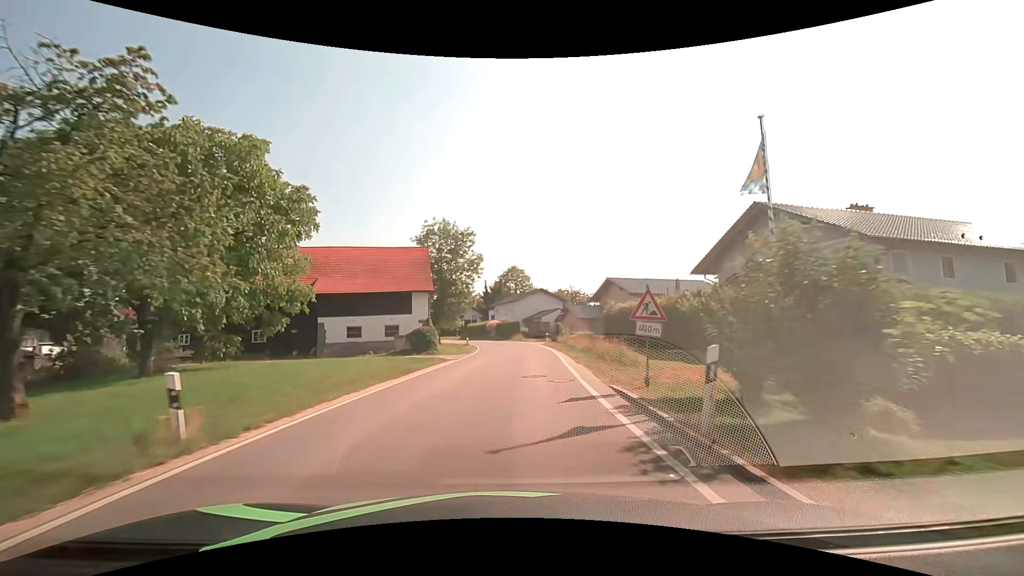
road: tertiary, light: Day
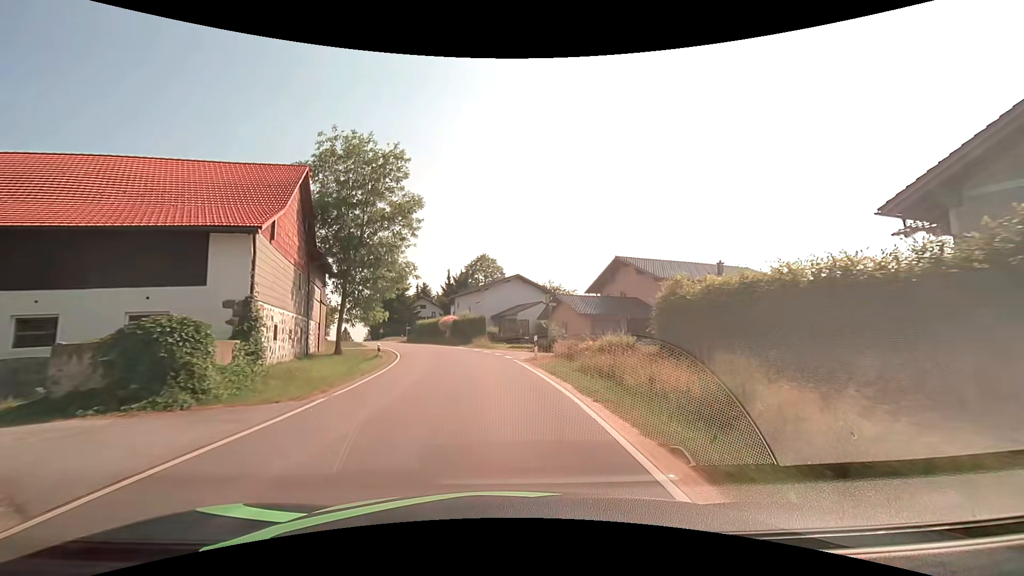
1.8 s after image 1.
(+1.1, +21.9) m; +4°
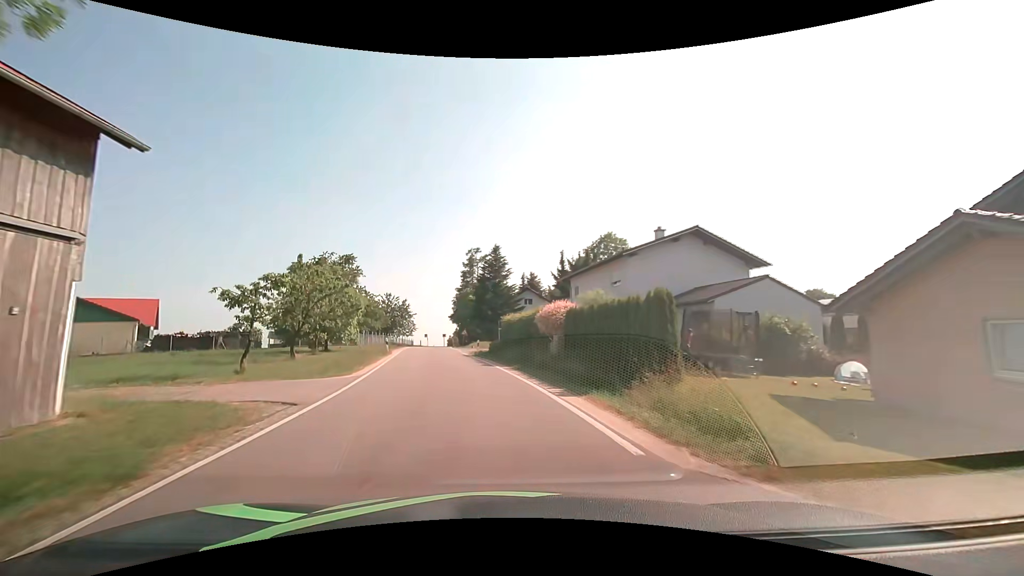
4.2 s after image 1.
(-2.6, +29.3) m; -13°
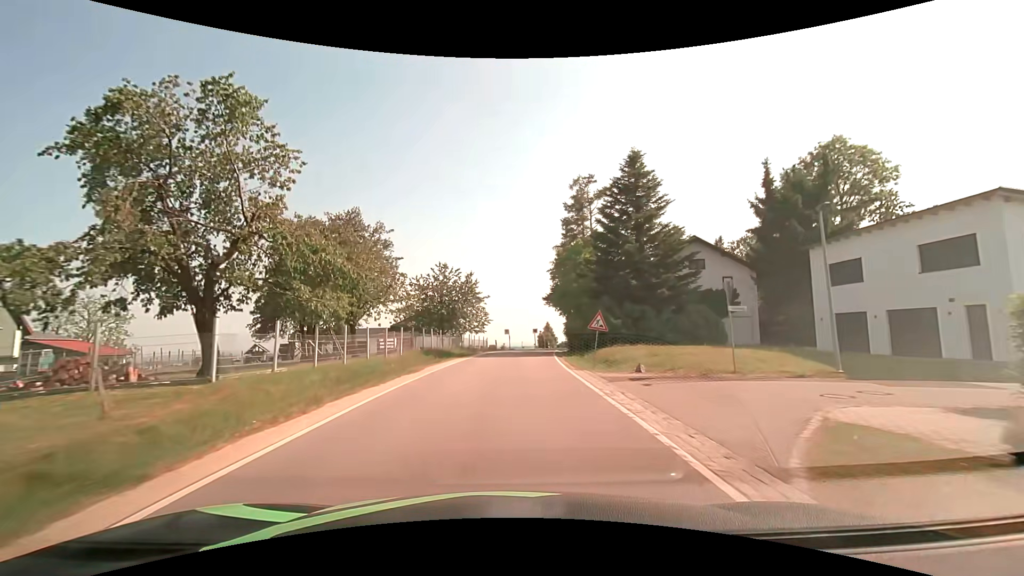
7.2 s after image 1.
(-4.8, +36.8) m; -10°
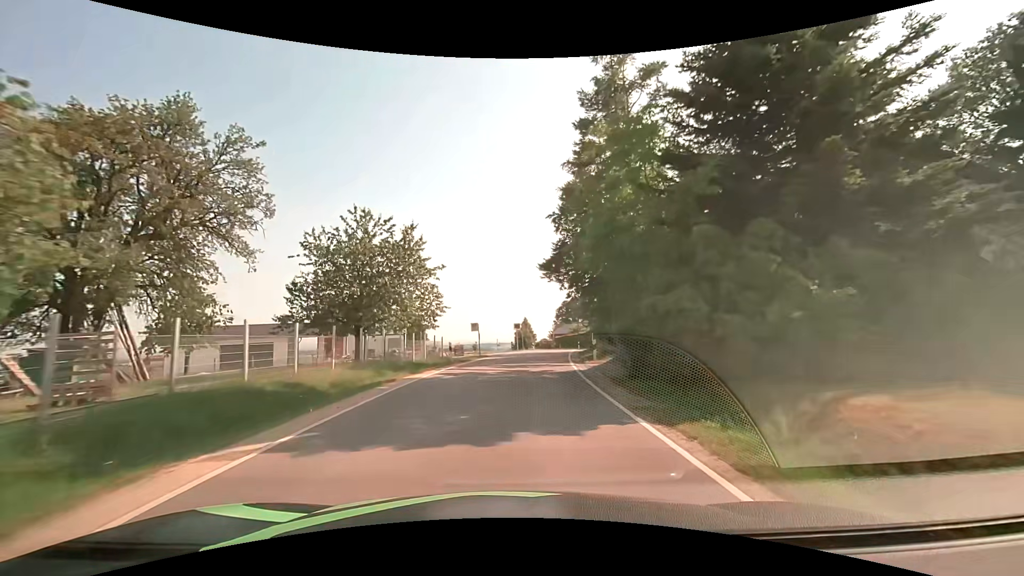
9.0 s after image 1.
(+0.3, +22.6) m; +3°
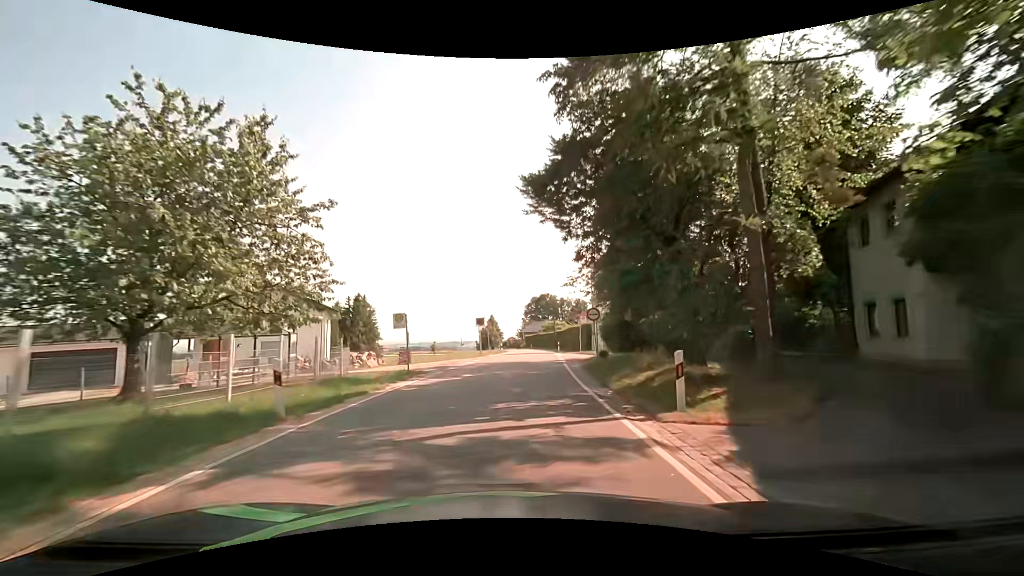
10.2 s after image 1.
(+0.5, +15.1) m; +3°
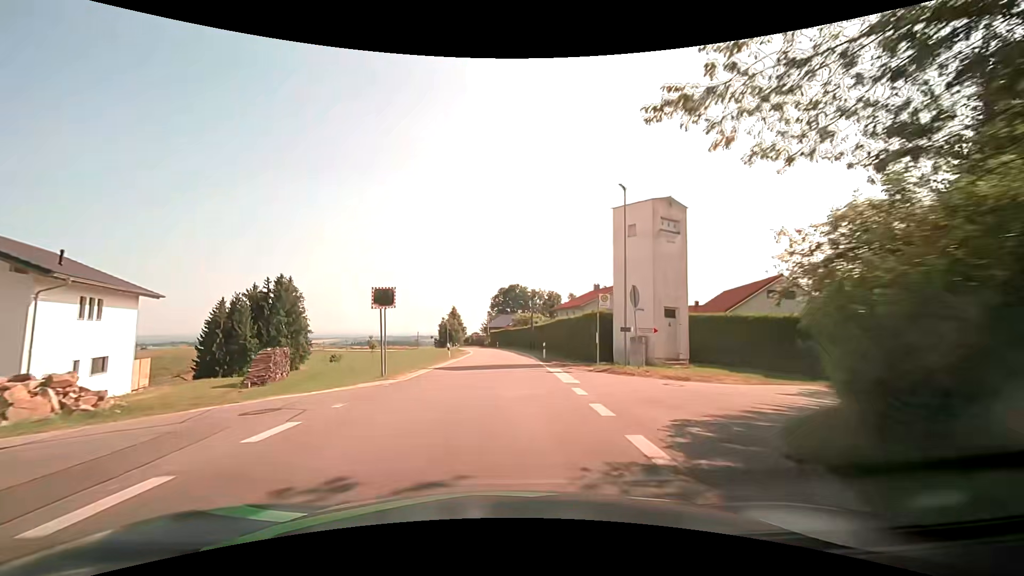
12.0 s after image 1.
(+1.2, +22.8) m; +4°
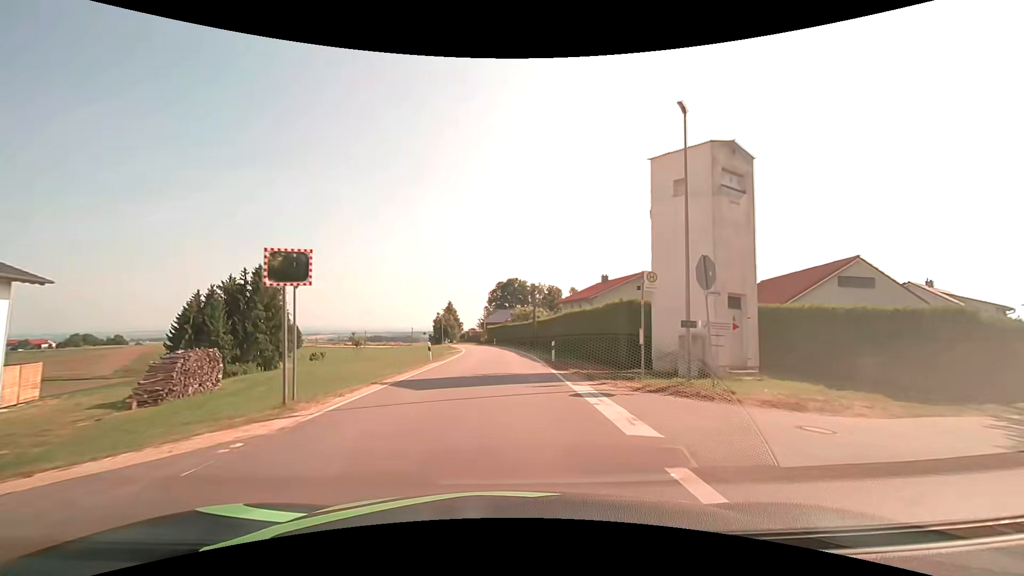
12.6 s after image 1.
(+0.1, +7.6) m; +1°
(0, +10) (0, +20) (0, +30) (0, +40) (-1, +50) (-2, +60) (-3, +70) (-5, +80) (-7, +89) (-9, +99) m
